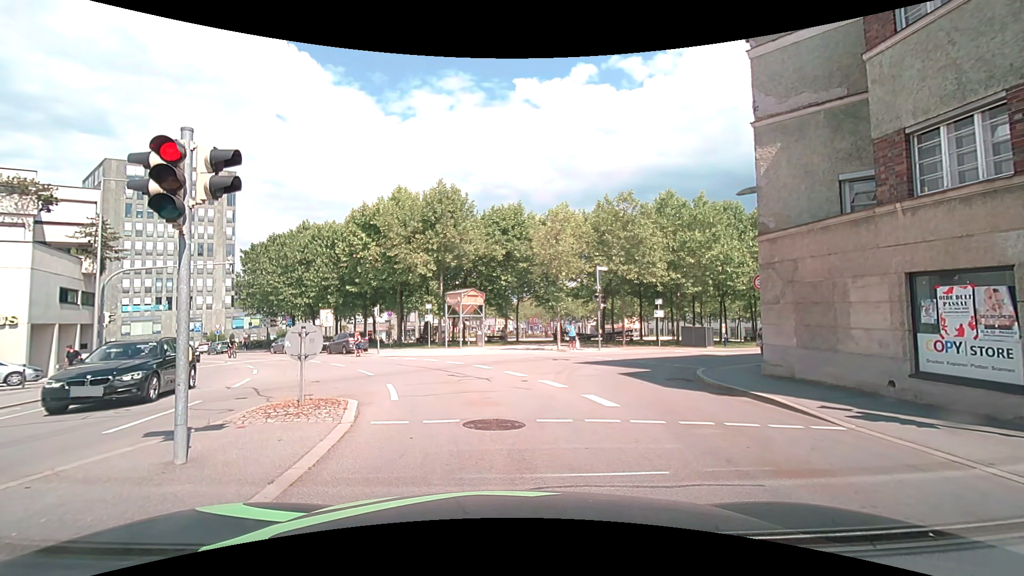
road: tertiary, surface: asphalt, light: Day
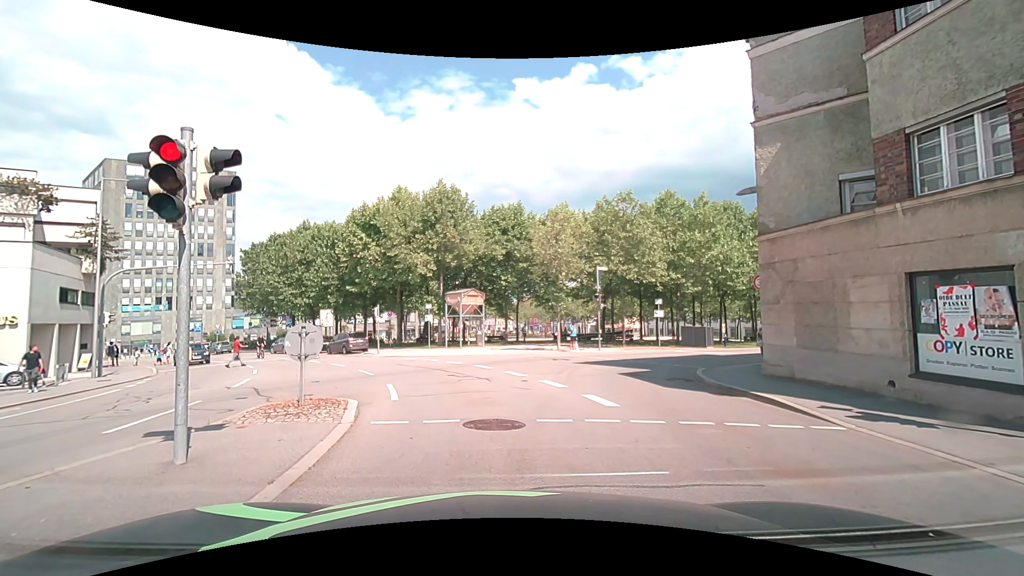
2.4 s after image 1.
(0.0, 0.0) m; 0°
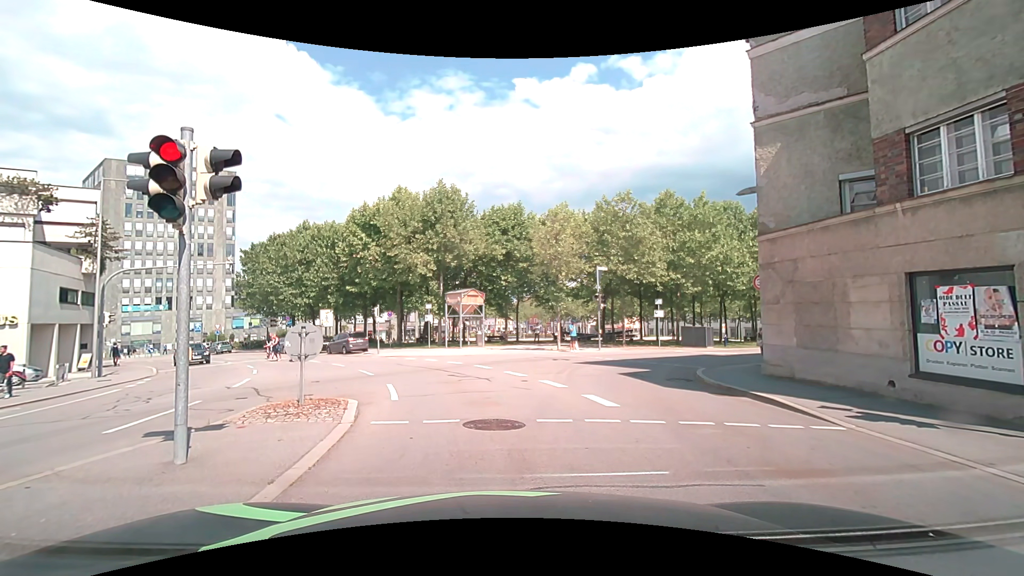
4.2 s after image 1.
(0.0, 0.0) m; 0°
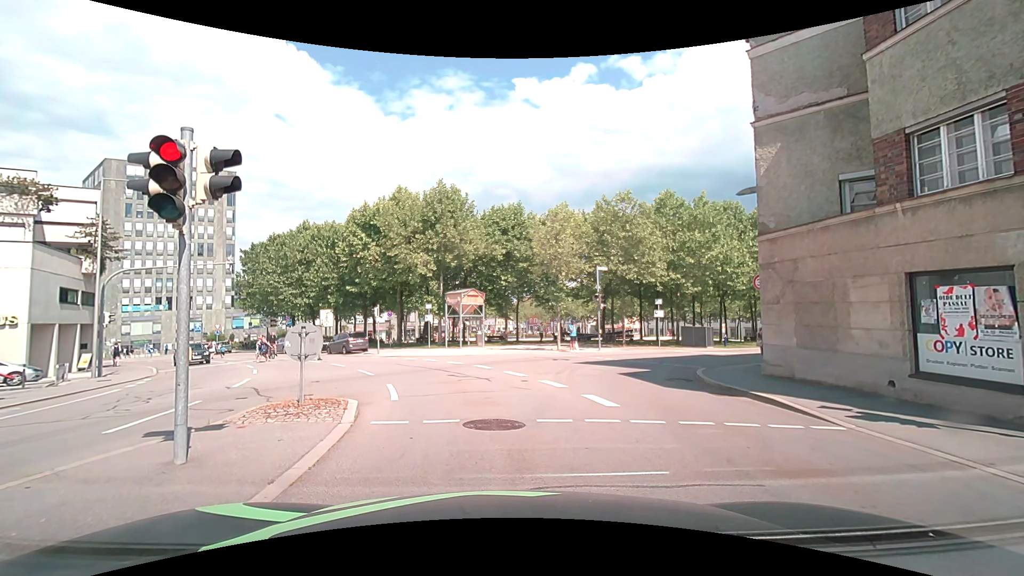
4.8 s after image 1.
(0.0, 0.0) m; 0°
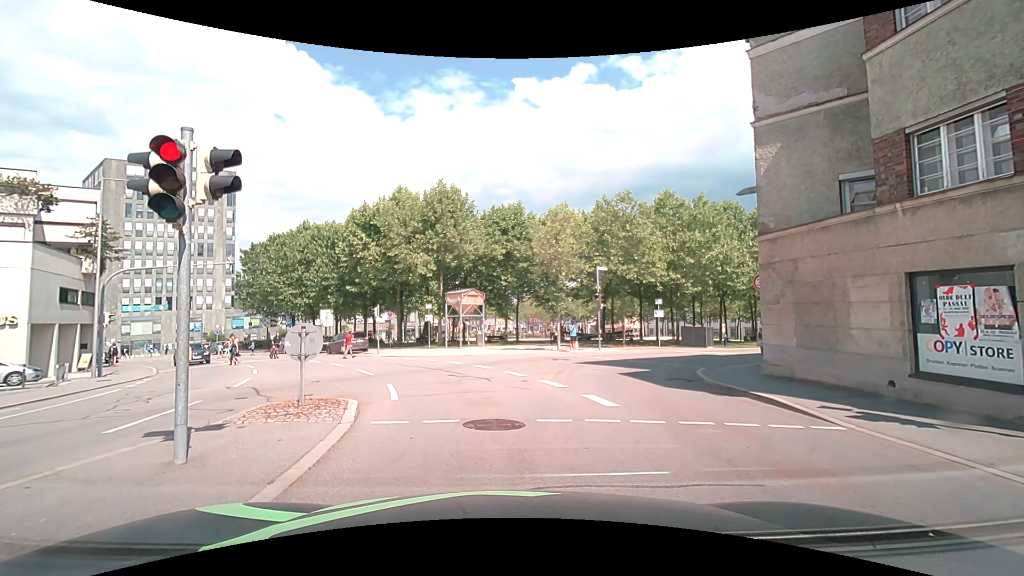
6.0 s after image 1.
(0.0, 0.0) m; 0°
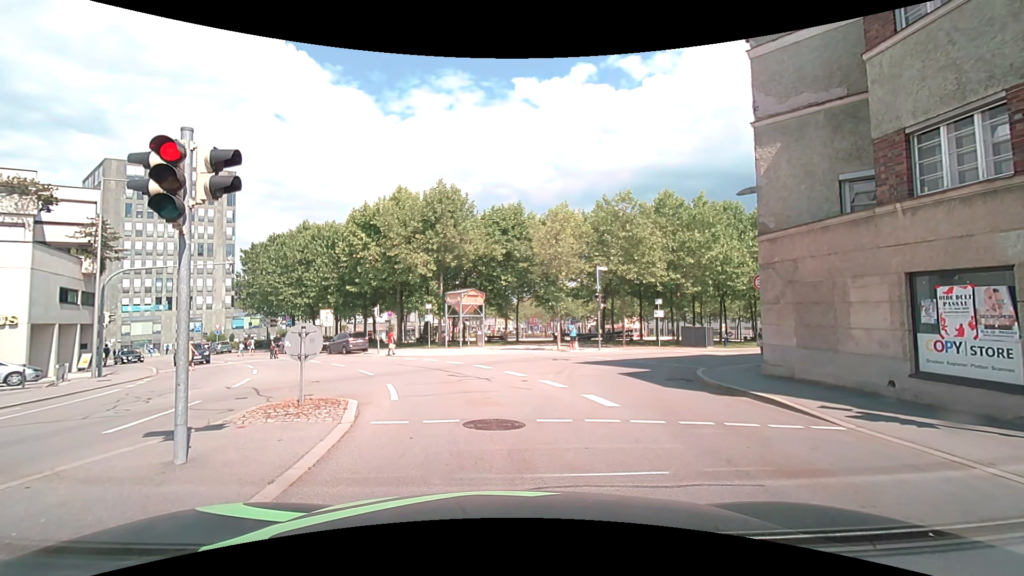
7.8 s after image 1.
(0.0, 0.0) m; 0°
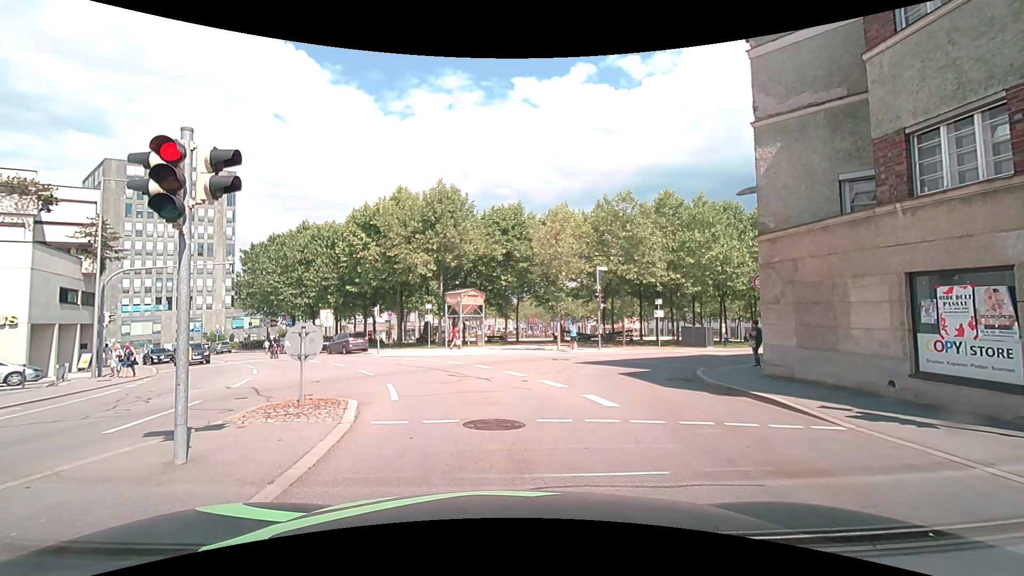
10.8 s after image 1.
(0.0, 0.0) m; 0°
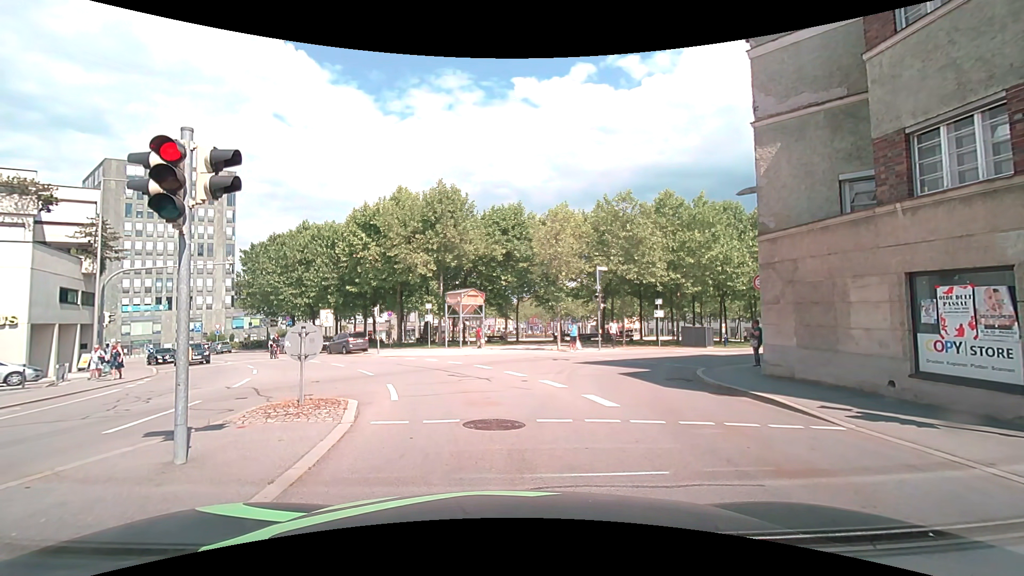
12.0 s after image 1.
(0.0, 0.0) m; 0°
